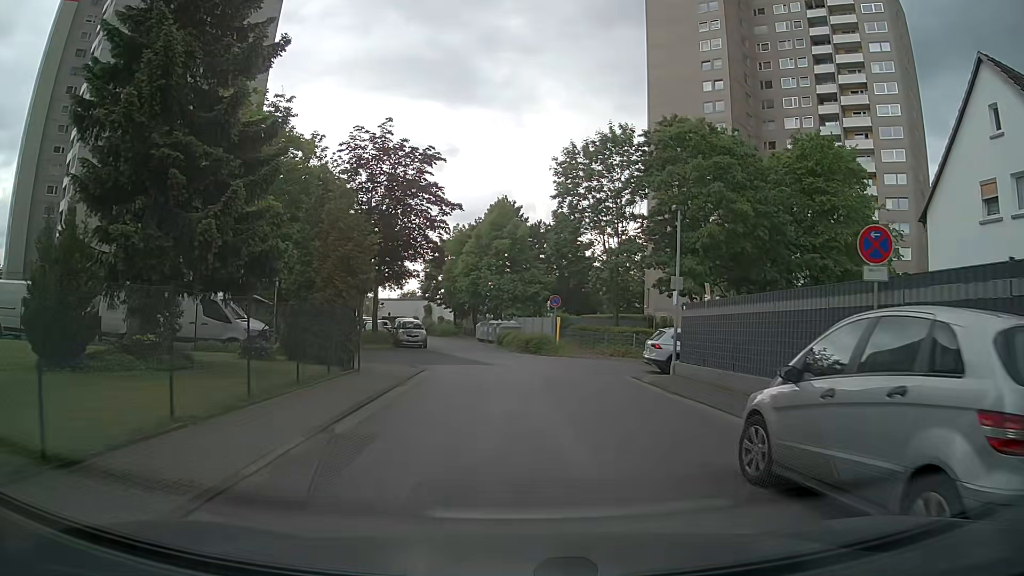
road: residential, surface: asphalt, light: Day
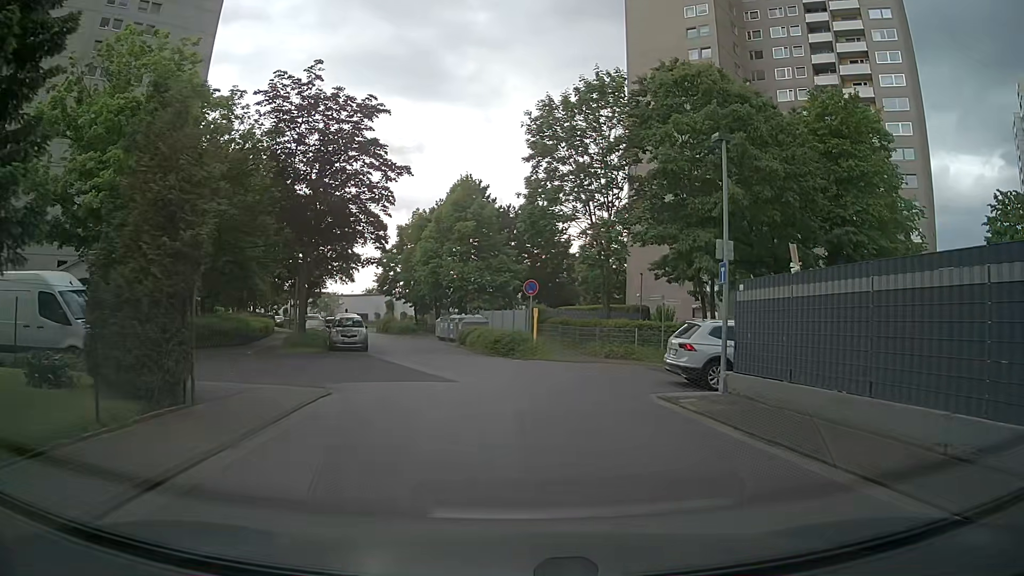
(+0.2, +8.0) m; +4°
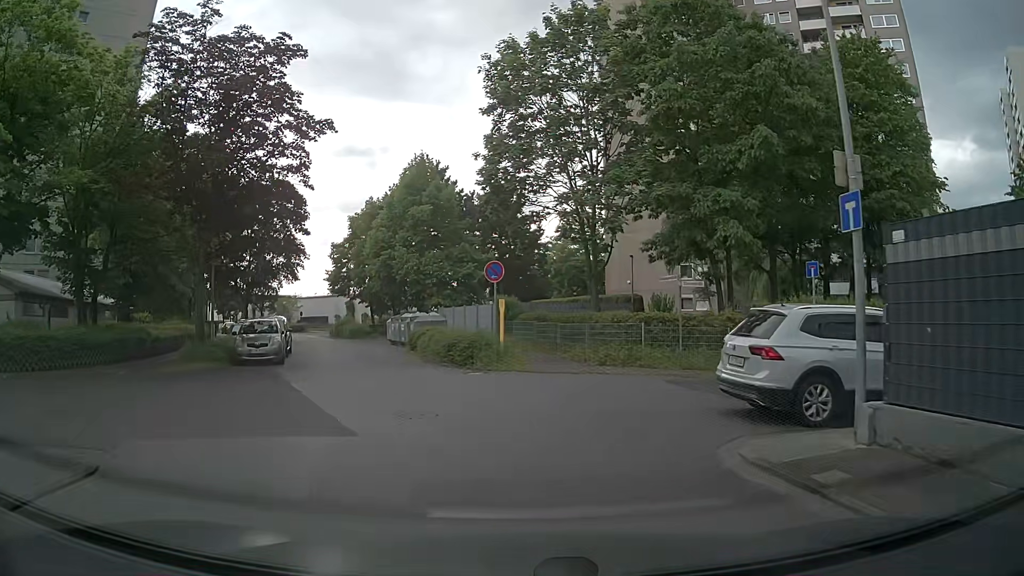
(+0.1, +7.0) m; +1°
